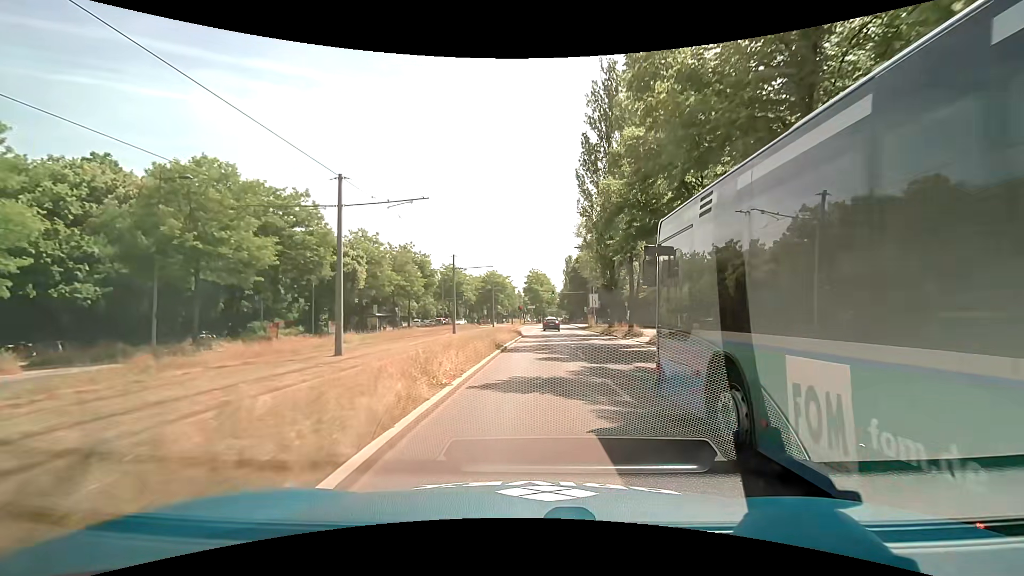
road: secondary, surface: asphalt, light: Day
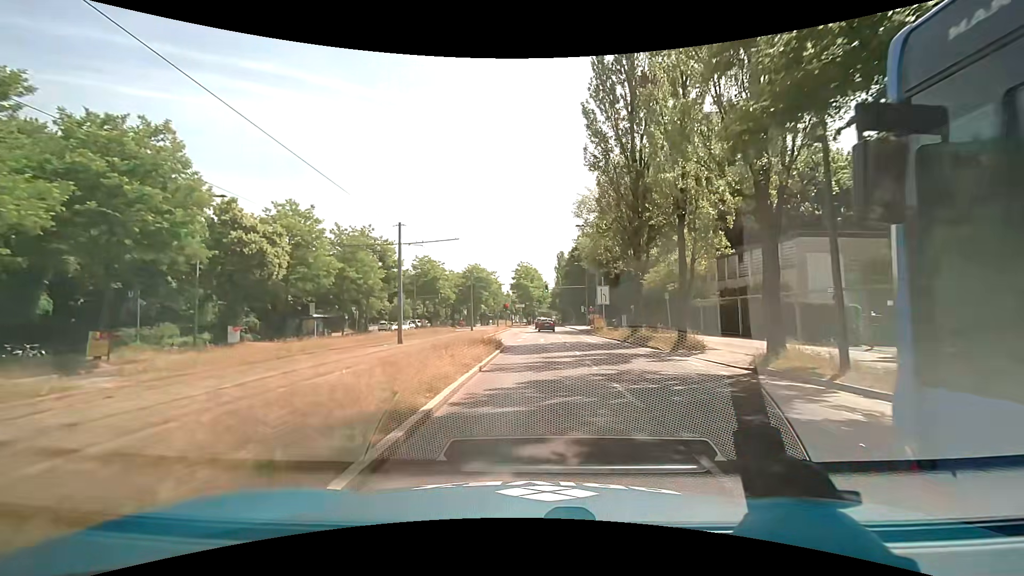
(+0.3, +15.3) m; +2°
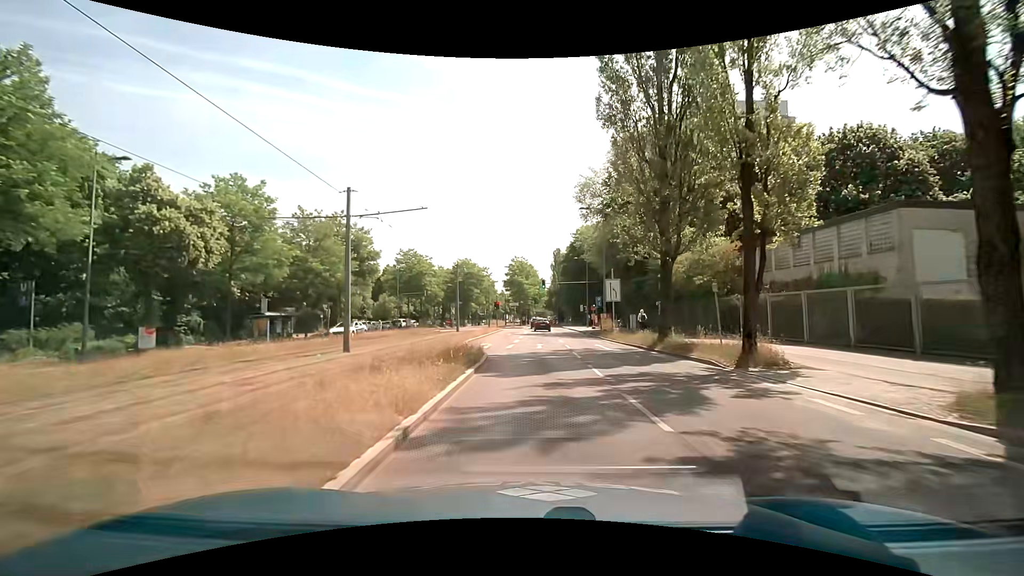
(-0.1, +7.6) m; 0°
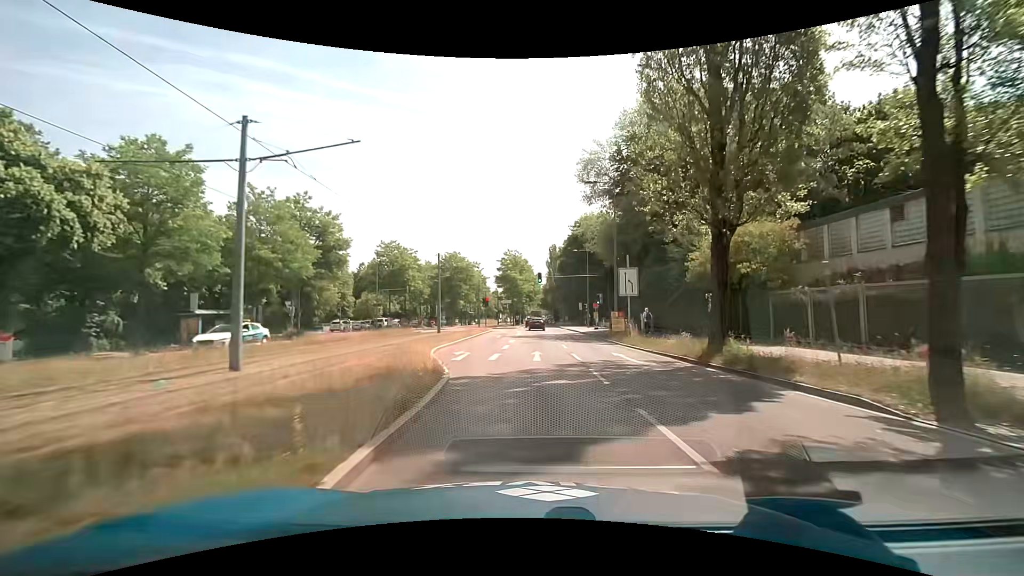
(+0.1, +7.6) m; +1°
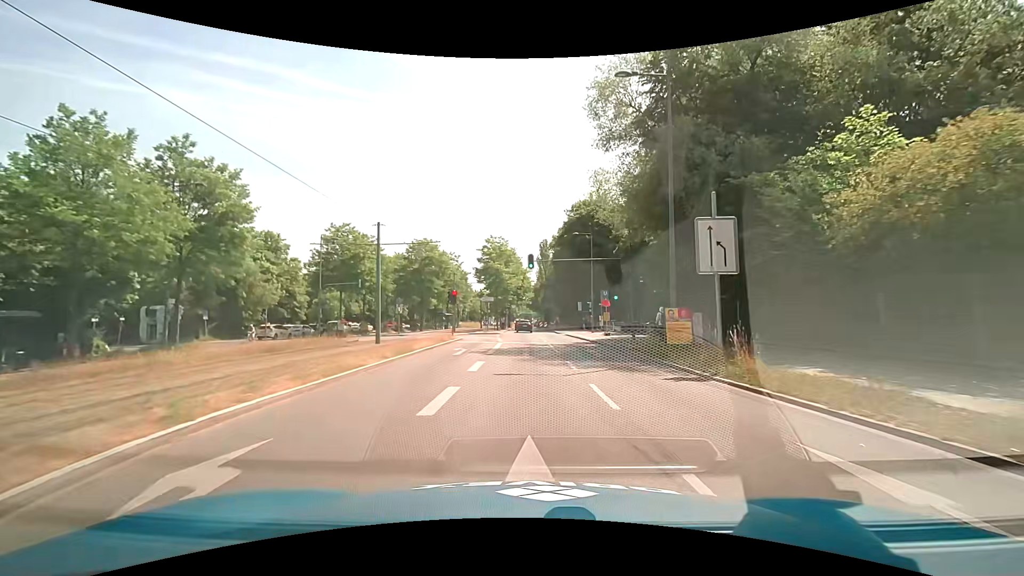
(+0.1, +15.0) m; +1°
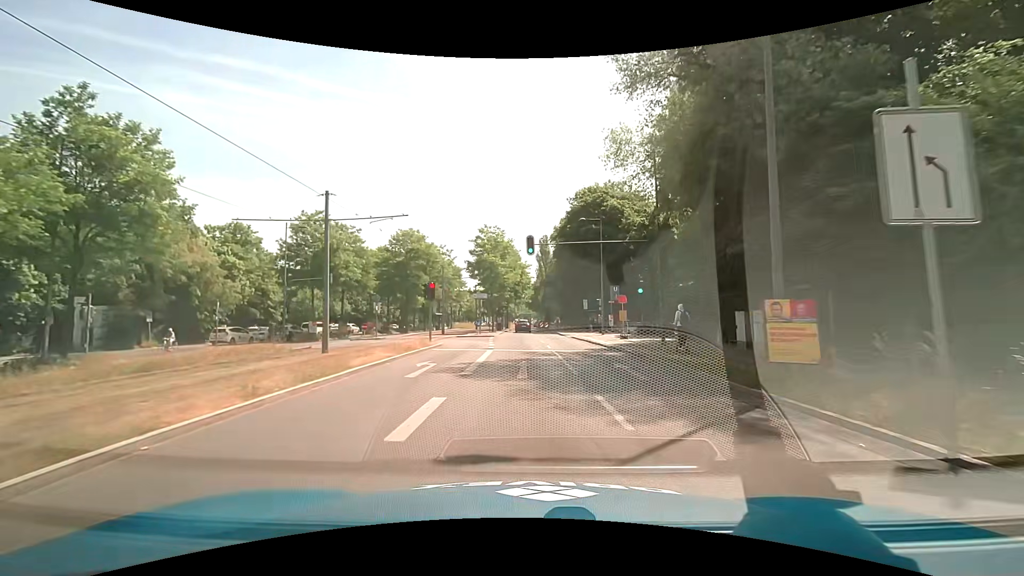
(+0.1, +7.4) m; +1°
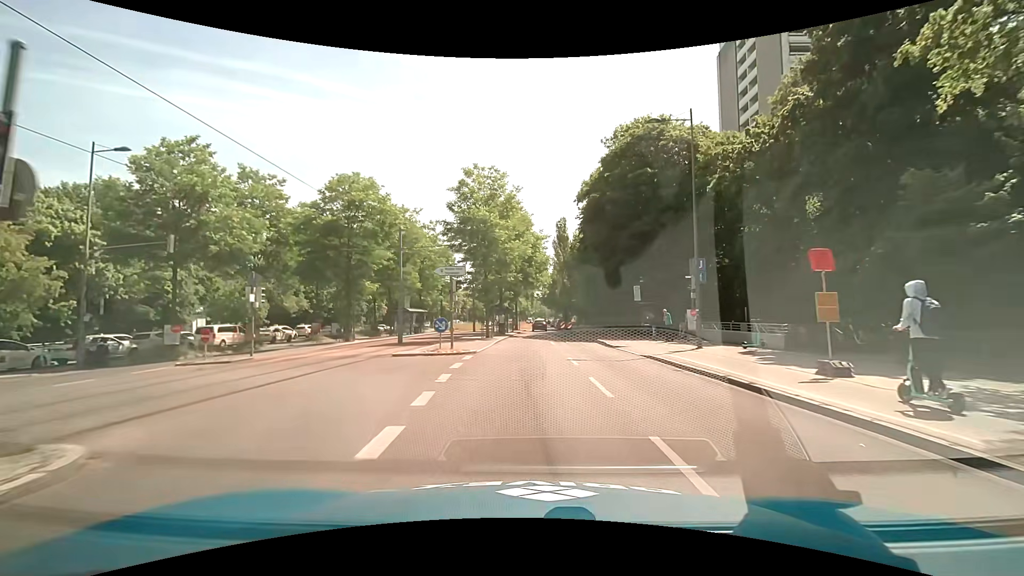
(-0.3, +21.9) m; -1°
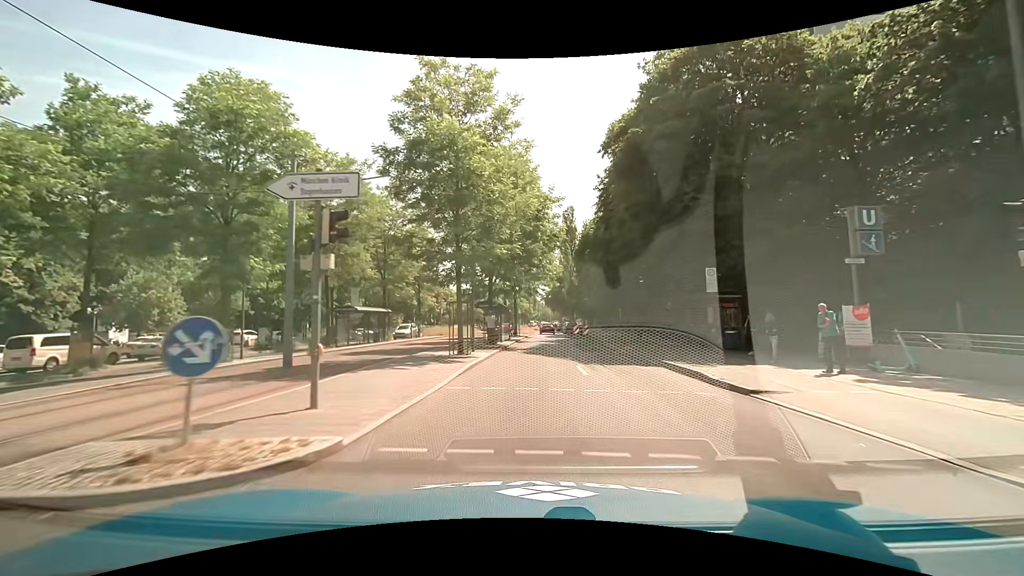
(-0.3, +14.5) m; -1°
(0, +10) (0, +20) (+1, +30) (+1, +40) (+2, +50) (+2, +60) (+3, +70) (+3, +80) (+3, +90) (+4, +100) m
